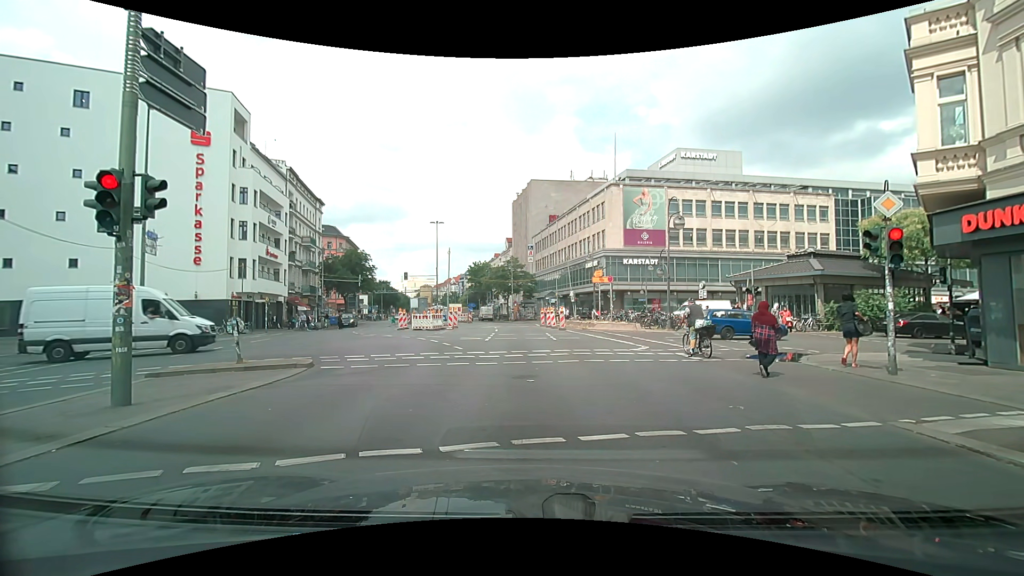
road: secondary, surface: asphalt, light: Day
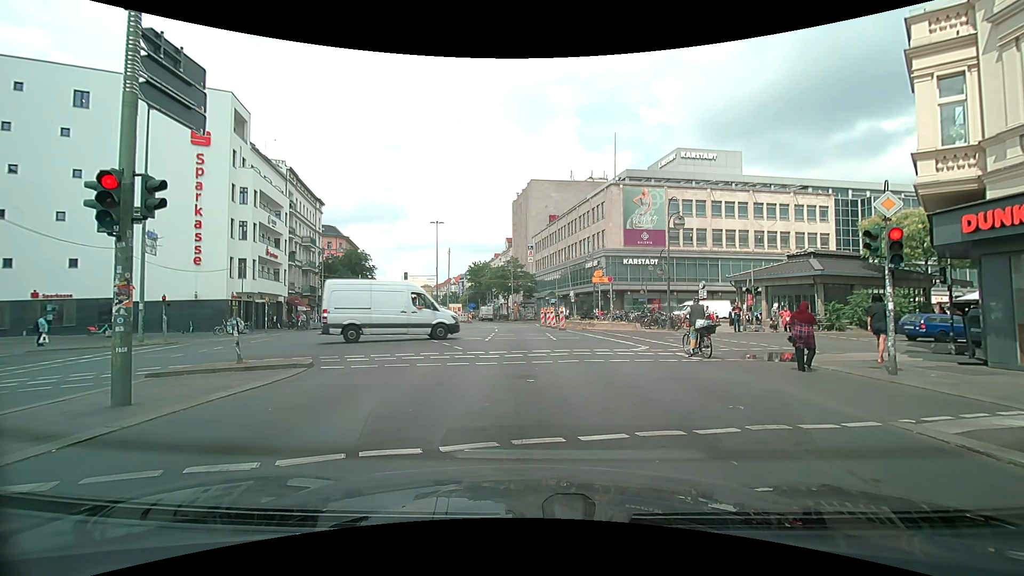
(0.0, 0.0) m; 0°
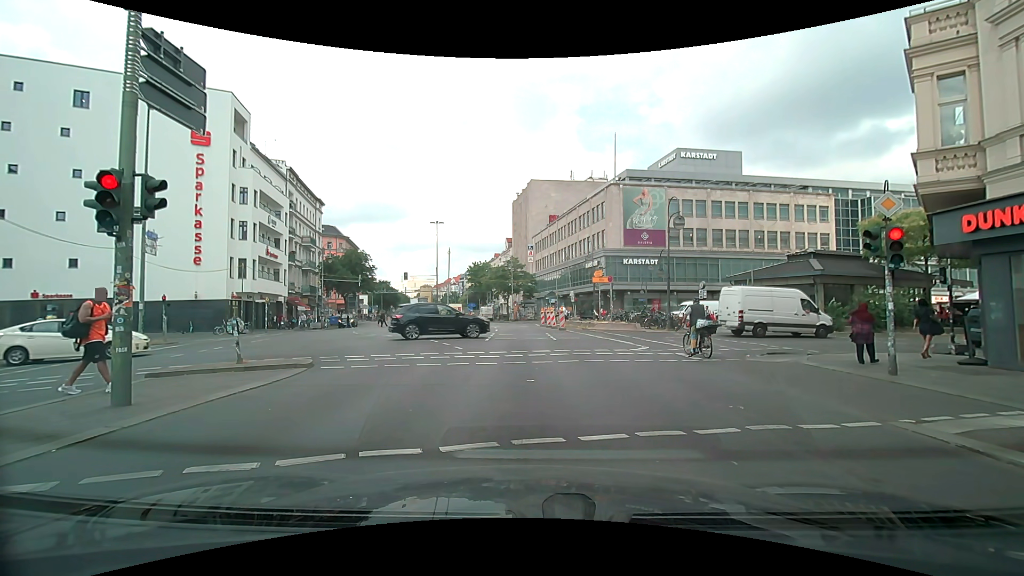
(0.0, 0.0) m; 0°
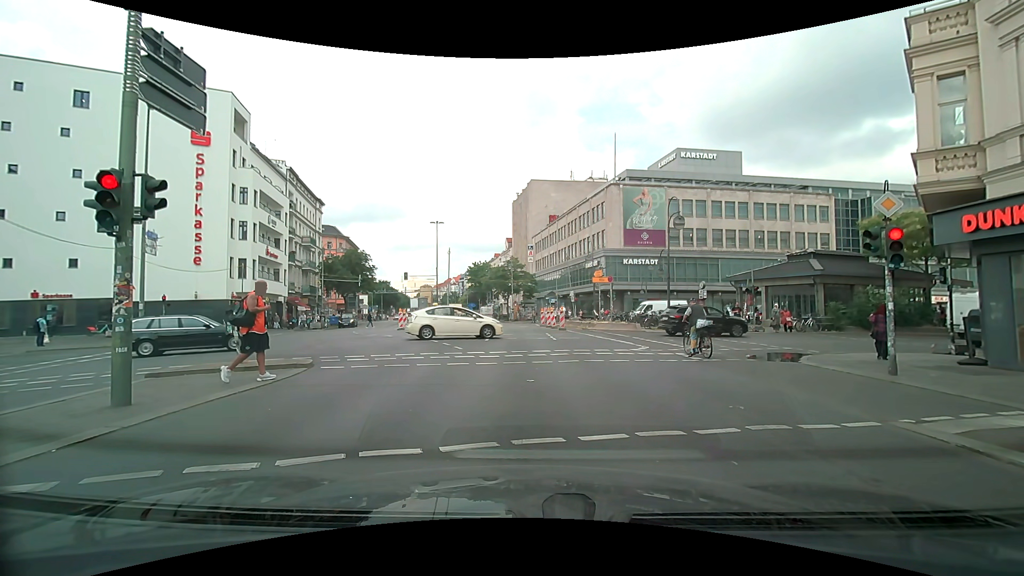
(0.0, 0.0) m; 0°
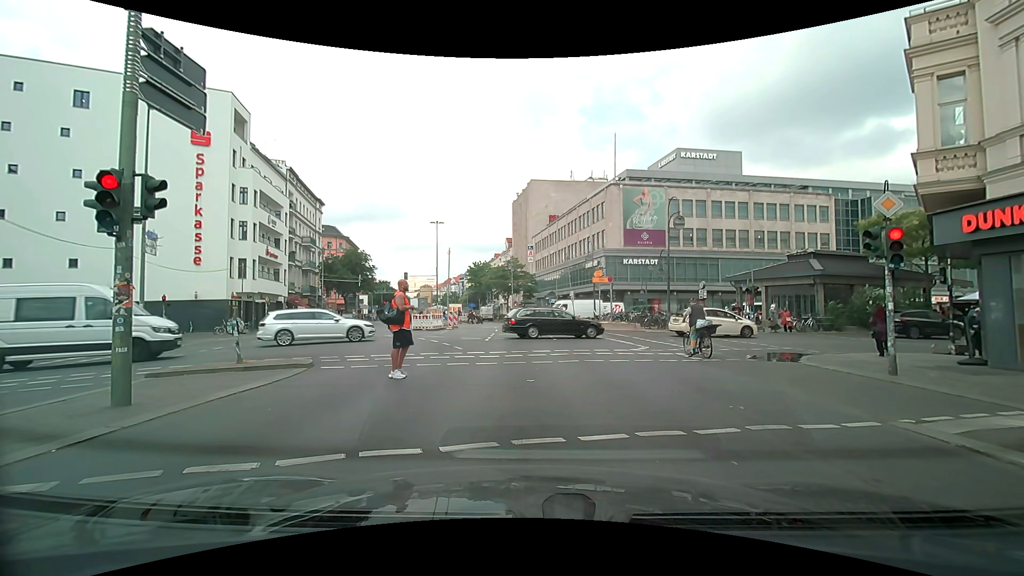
(0.0, 0.0) m; 0°
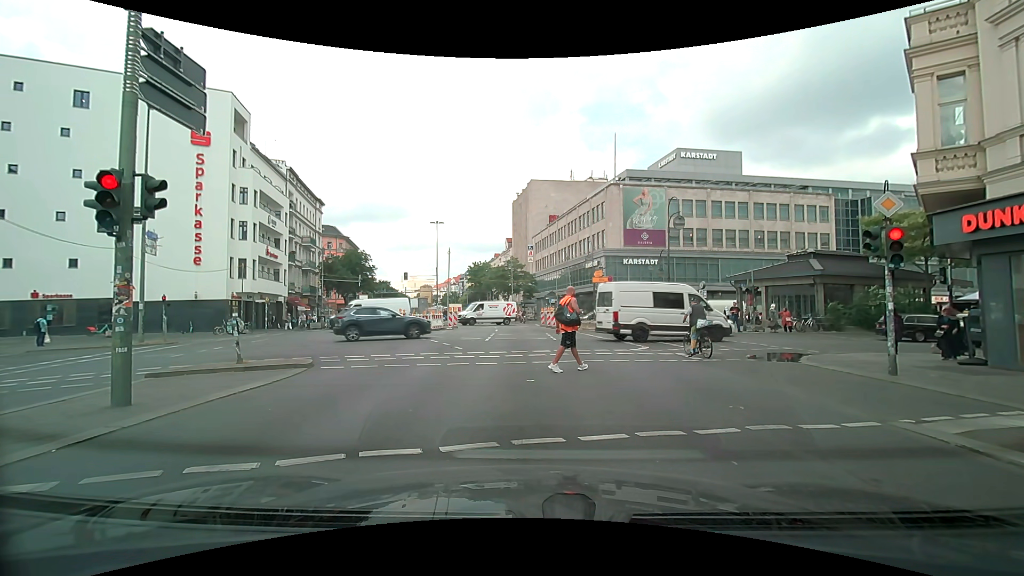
(0.0, 0.0) m; 0°
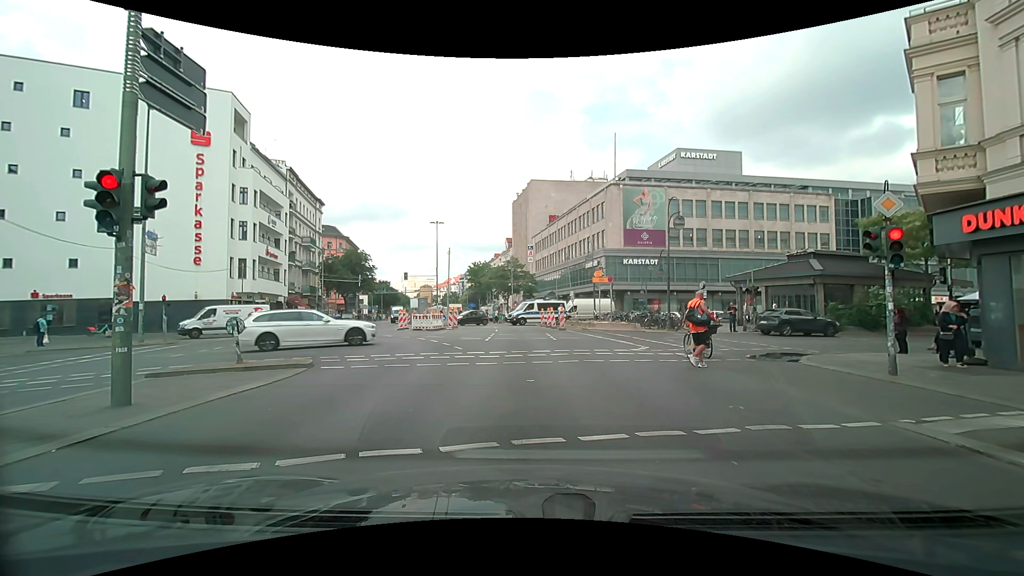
(0.0, 0.0) m; 0°
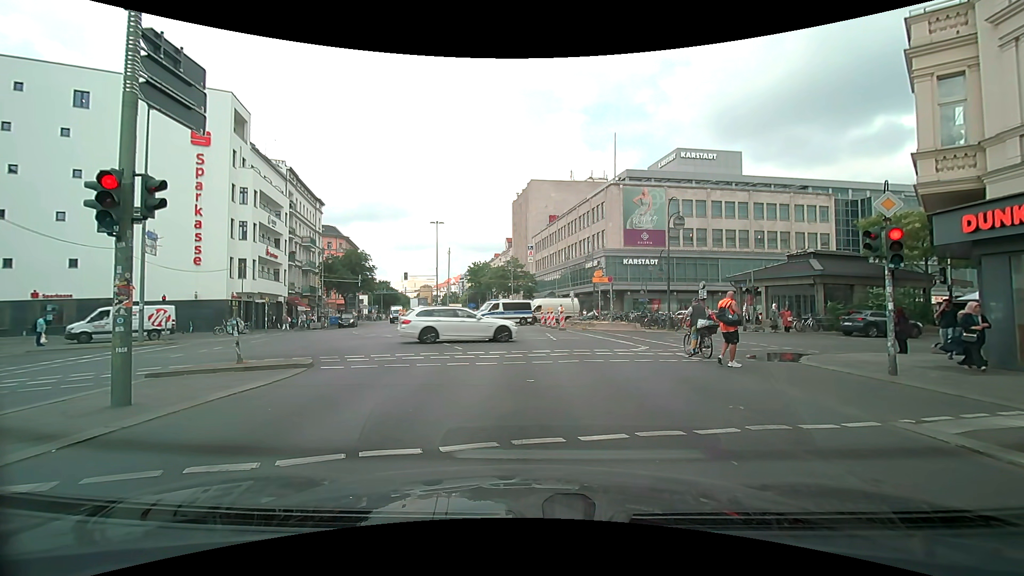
(0.0, 0.0) m; 0°
